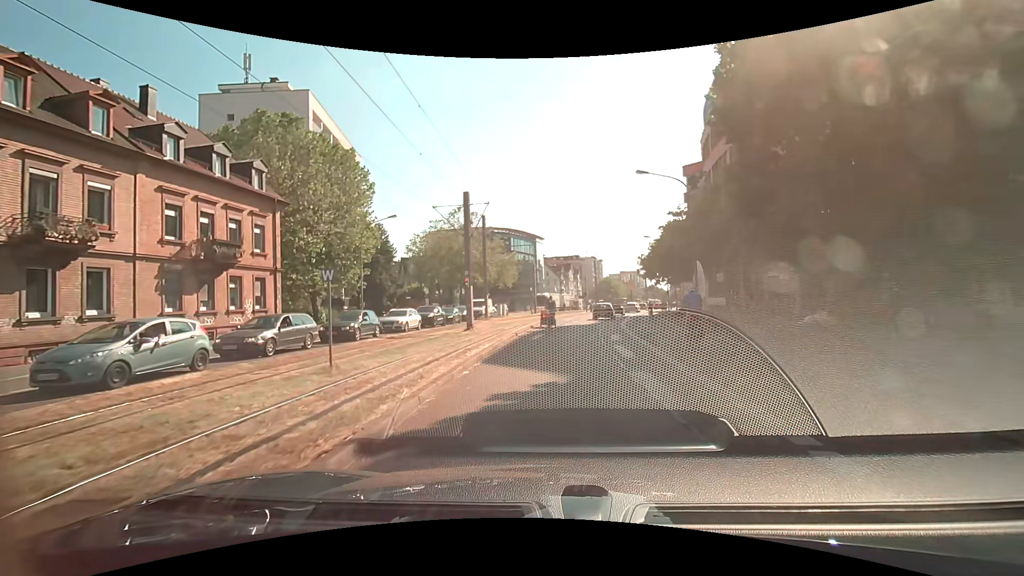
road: secondary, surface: asphalt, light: Day
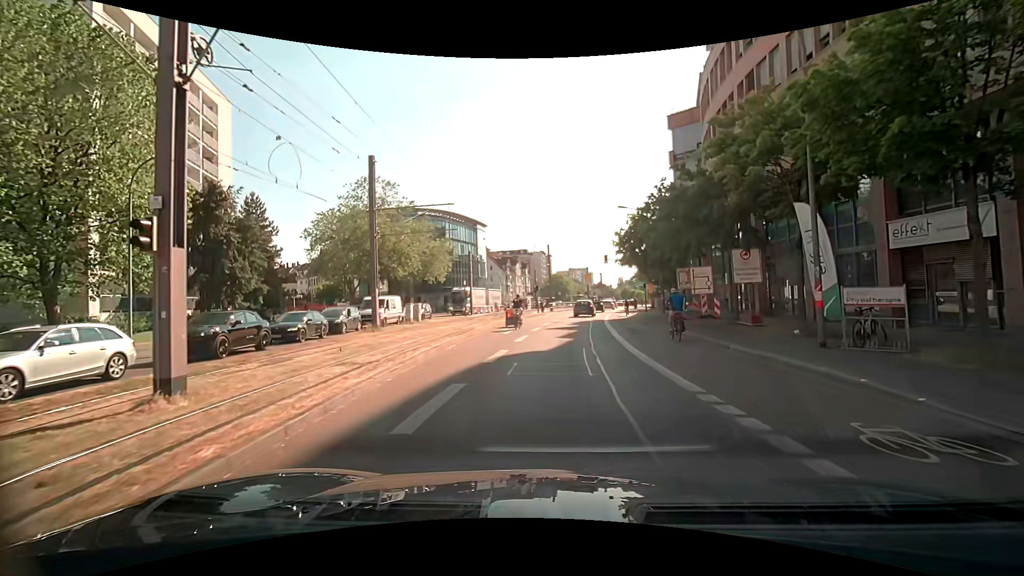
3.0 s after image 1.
(+0.9, +19.2) m; +6°
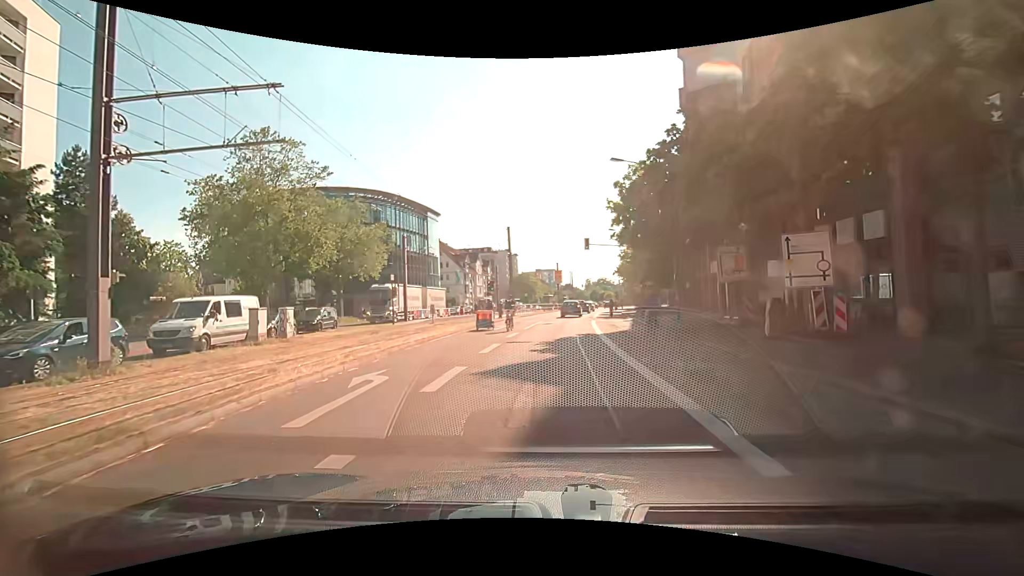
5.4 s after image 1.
(+0.5, +15.8) m; +2°
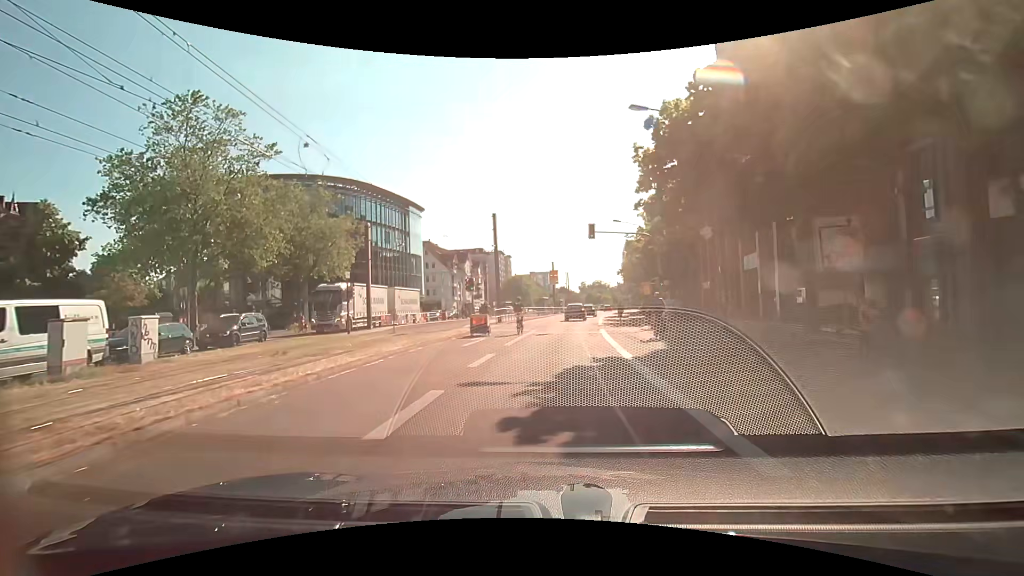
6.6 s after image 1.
(+0.2, +8.5) m; +2°
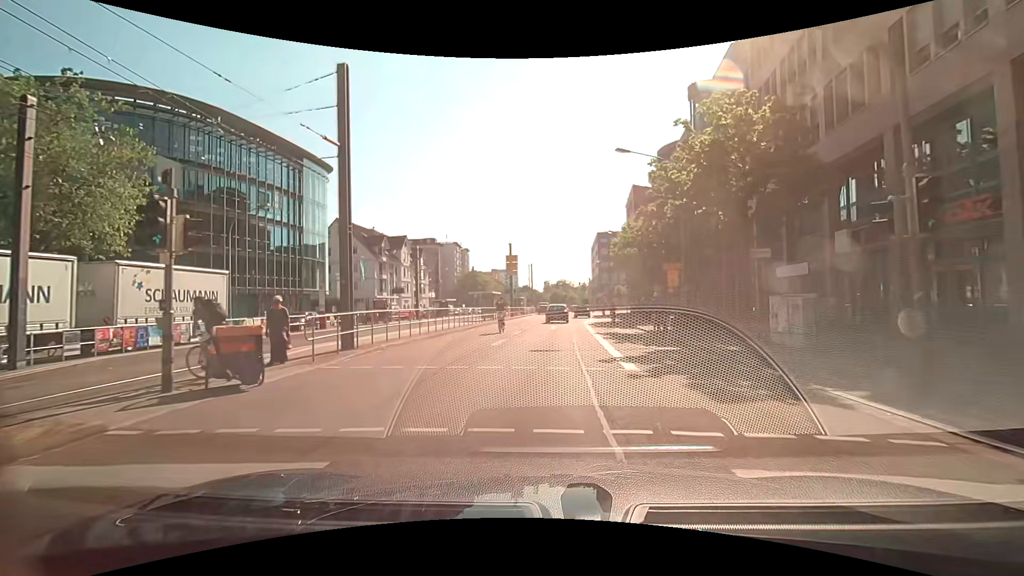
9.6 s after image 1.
(+0.9, +23.5) m; +5°
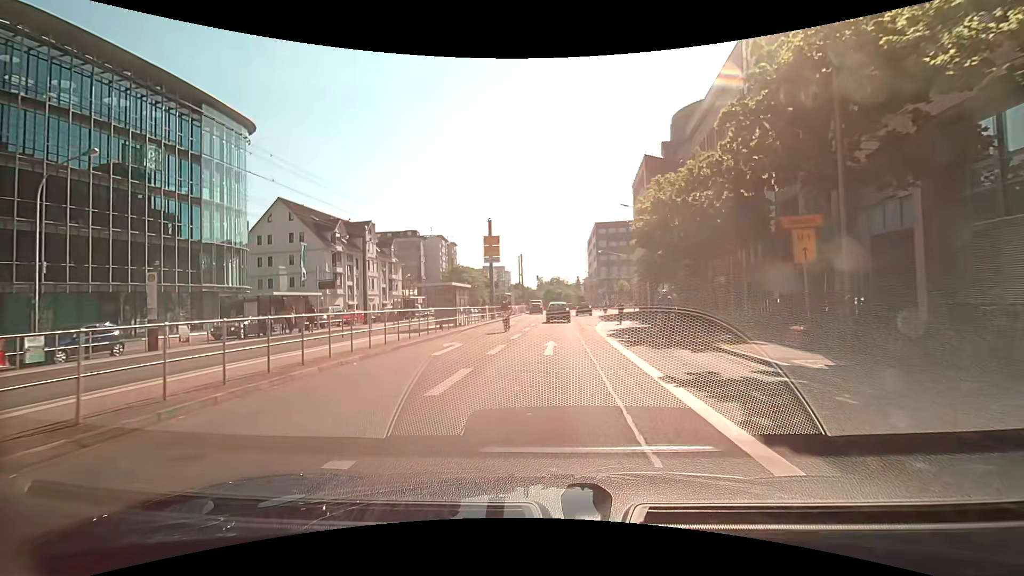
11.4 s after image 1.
(0.0, +14.6) m; 0°
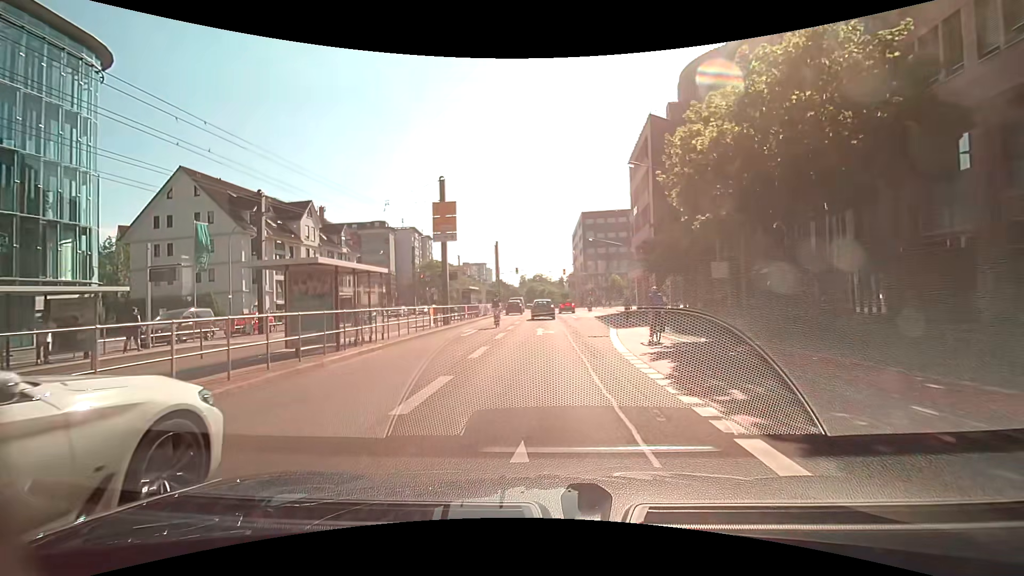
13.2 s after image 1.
(+0.3, +13.2) m; +2°
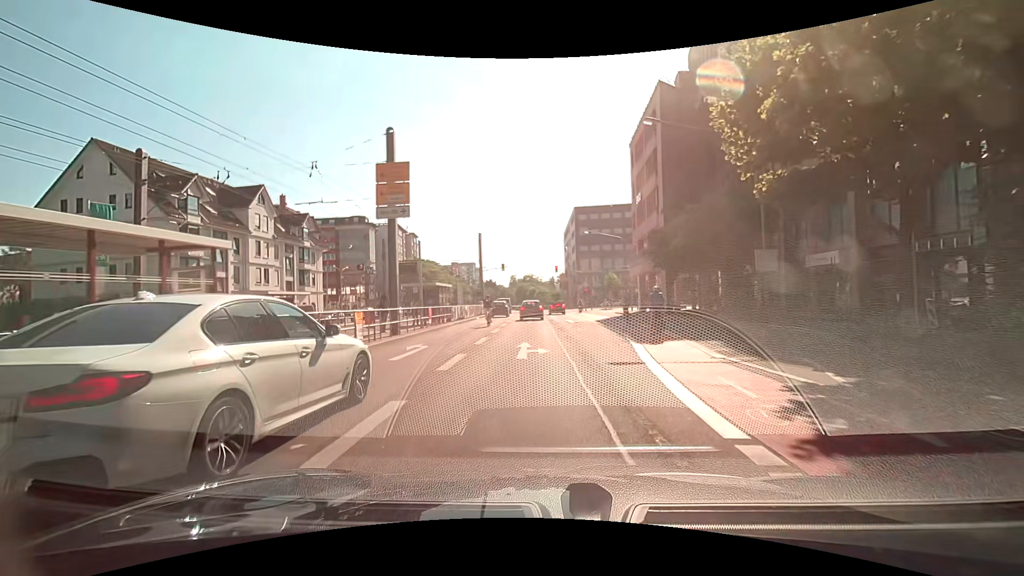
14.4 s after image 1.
(+0.1, +8.1) m; +1°
(+1, +10) (+2, +20) (+2, +30) (+4, +40) (+5, +50) (+6, +60) (+9, +69) (+14, +78) (+24, +79) (+34, +78) m
